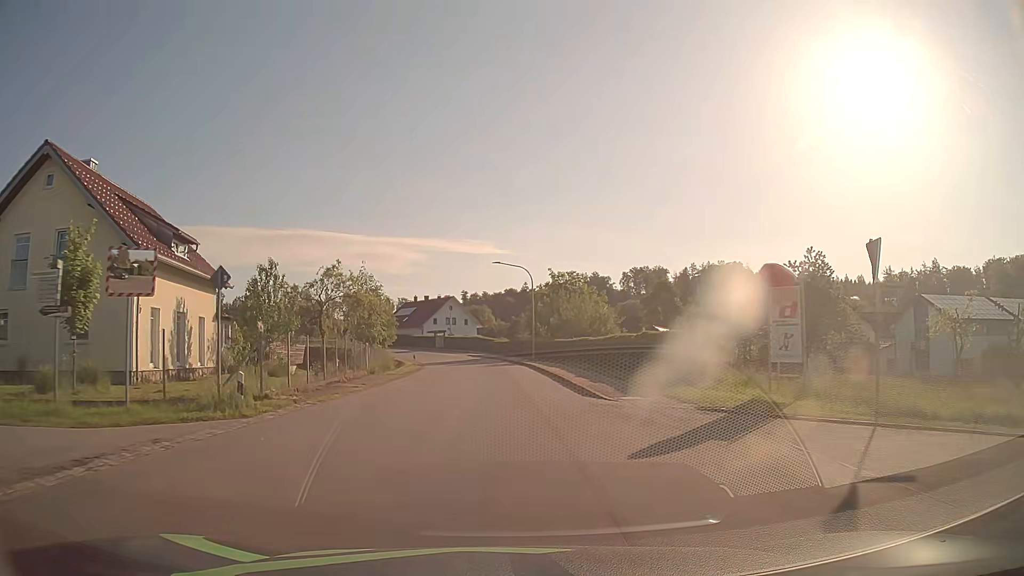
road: tertiary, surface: asphalt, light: Day
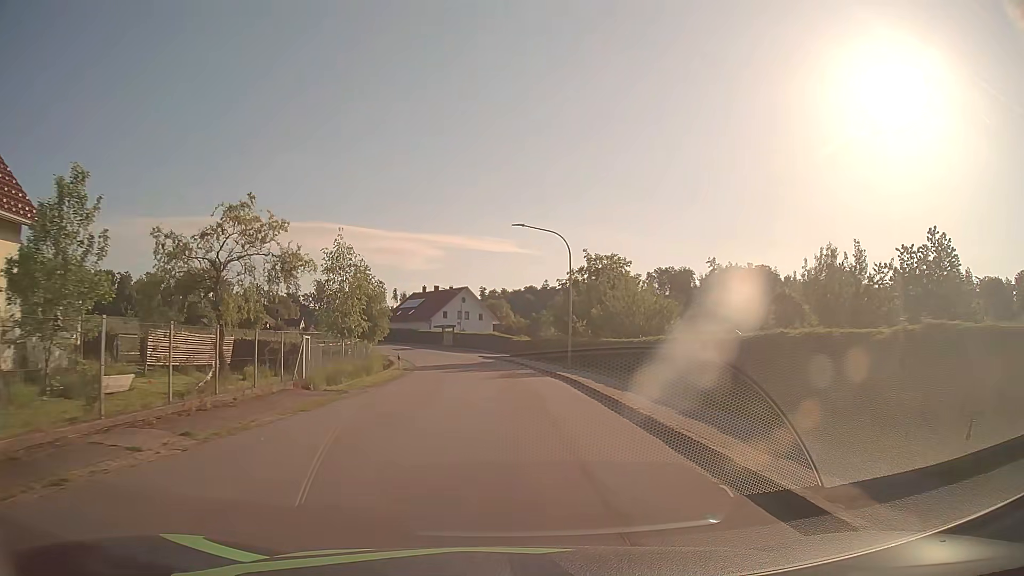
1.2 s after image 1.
(-0.2, +15.6) m; -1°
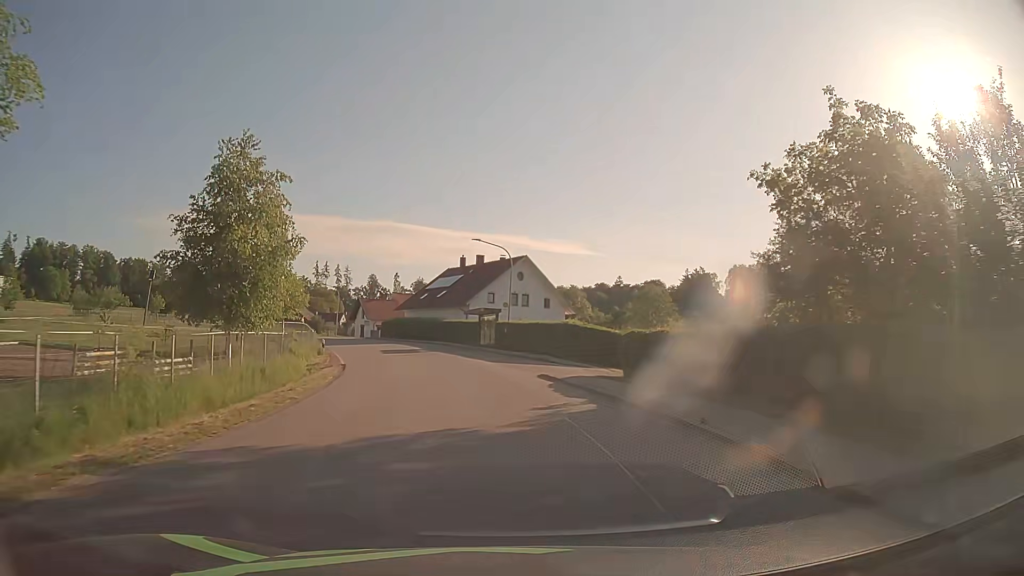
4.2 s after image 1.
(-1.1, +38.6) m; -5°
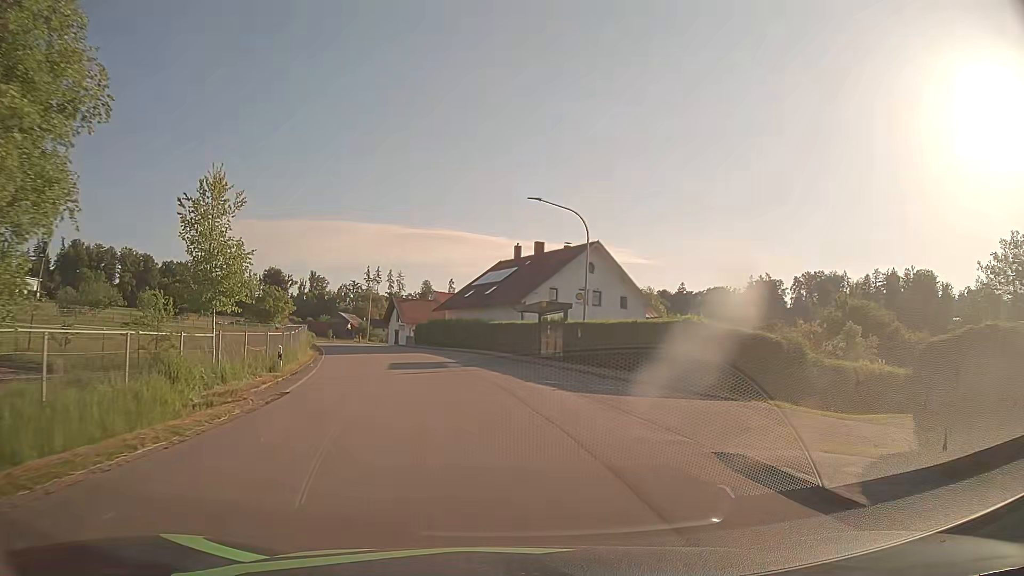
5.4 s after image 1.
(-0.6, +15.3) m; -5°
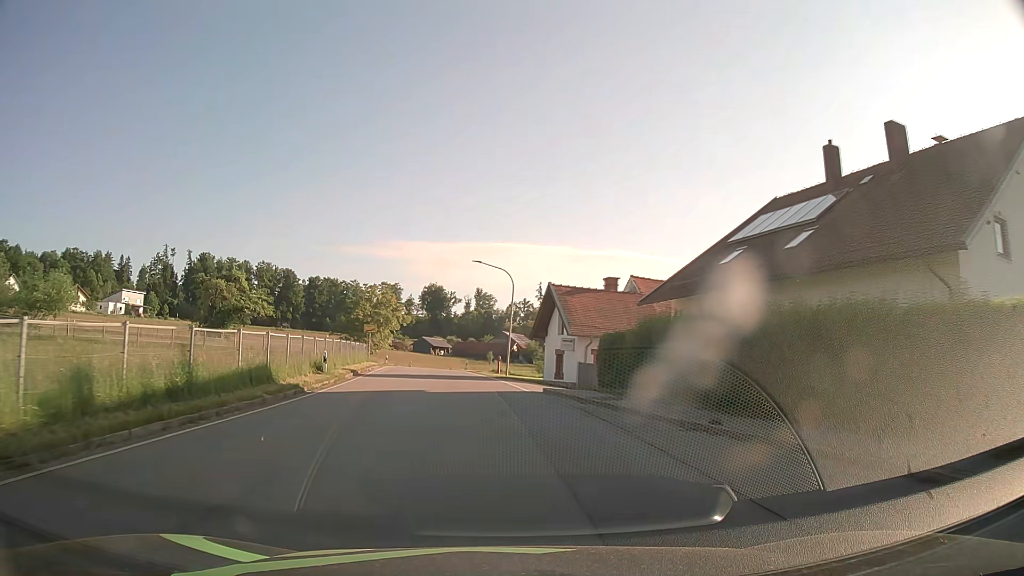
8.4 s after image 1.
(-4.8, +37.2) m; -15°
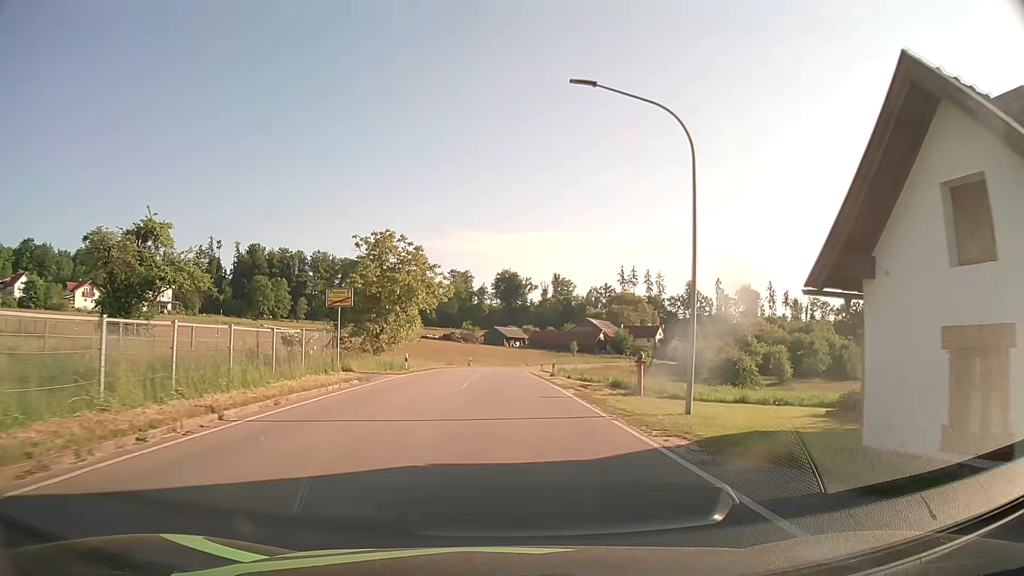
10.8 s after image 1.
(-1.9, +30.2) m; -6°
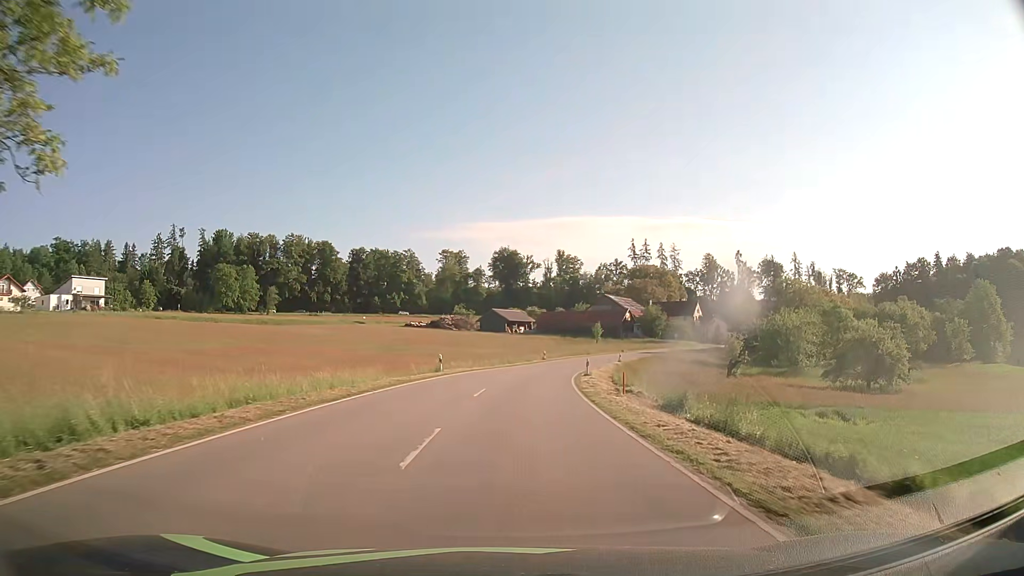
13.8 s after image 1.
(-0.3, +38.7) m; 0°
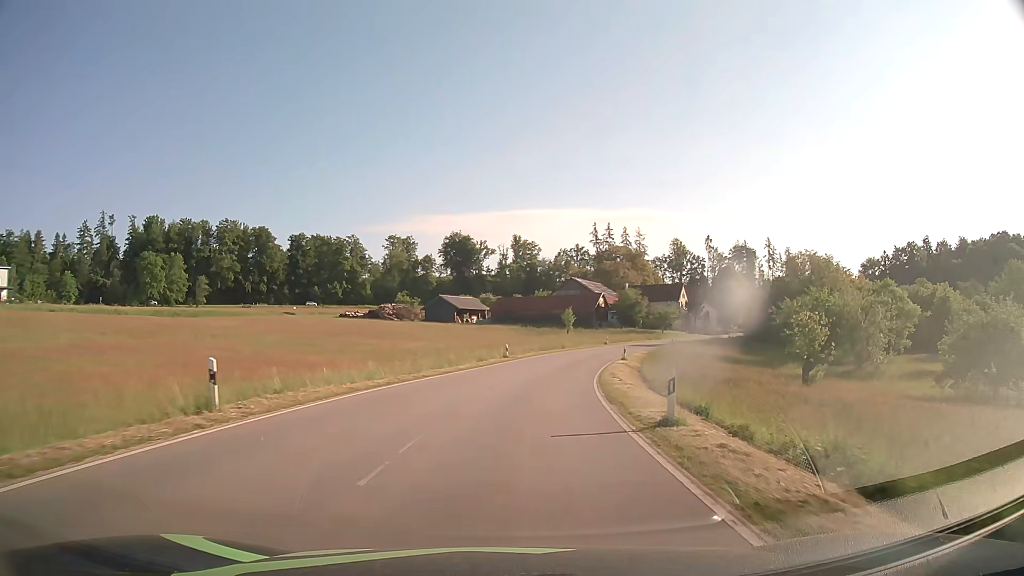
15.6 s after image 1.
(+0.8, +25.2) m; +4°
(0, +10) (+1, +20) (+2, +30) (+4, +40) (+6, +50) (+9, +59) (+12, +69) (+16, +78) (+21, +87) (+26, +95) m
